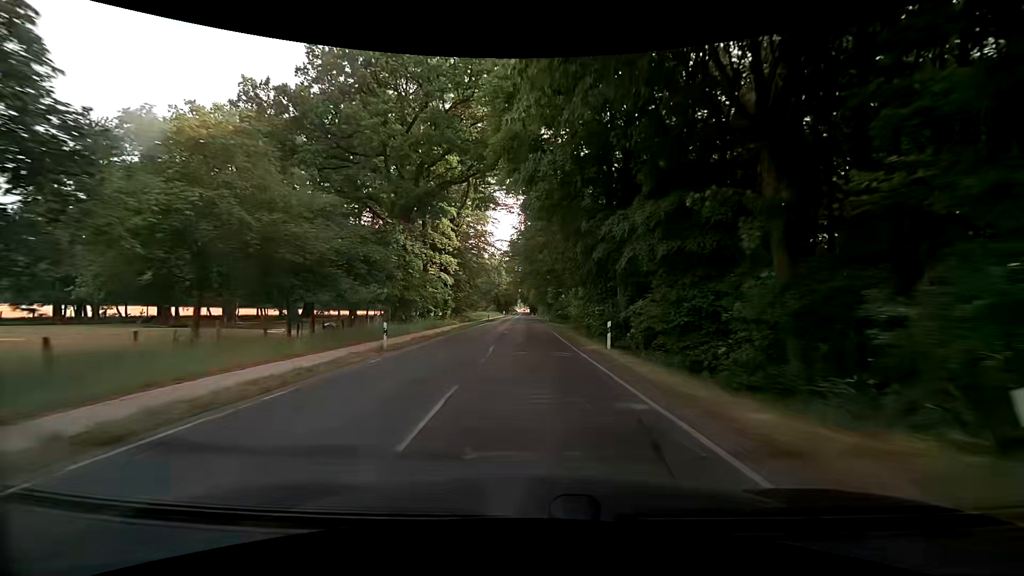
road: secondary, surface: asphalt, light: Day
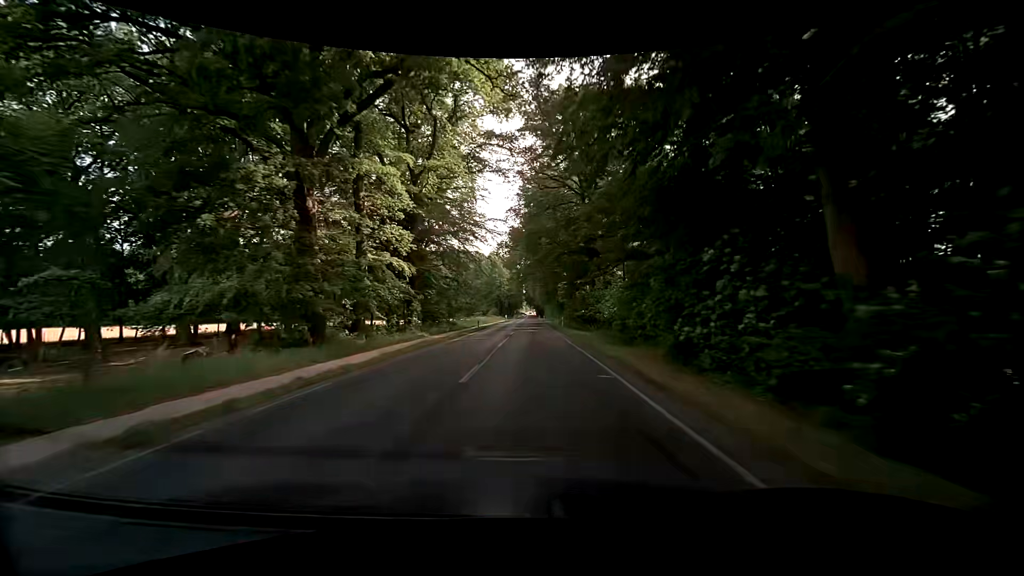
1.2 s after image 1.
(-0.2, +20.4) m; -1°
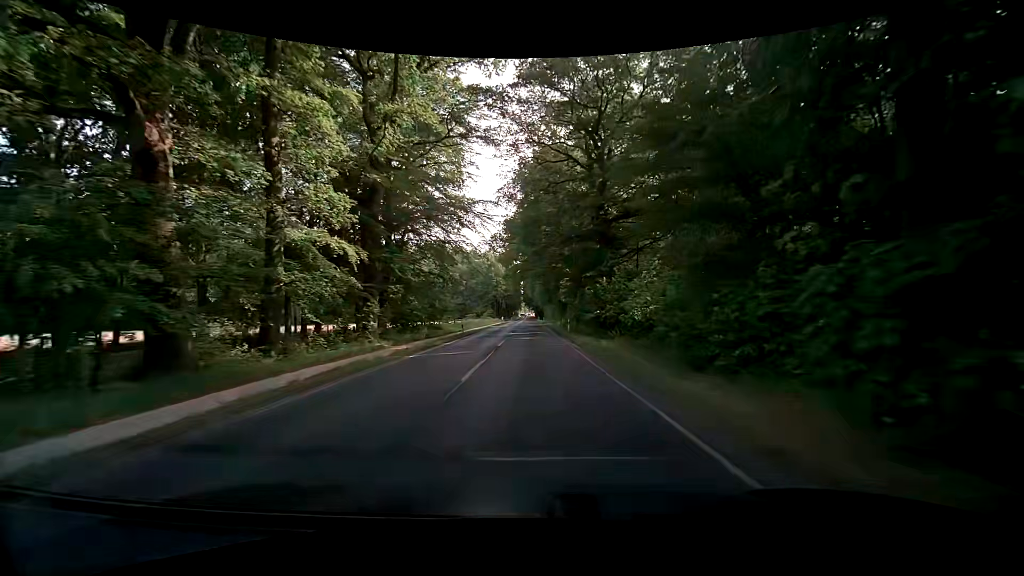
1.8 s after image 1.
(0.0, +10.2) m; 0°
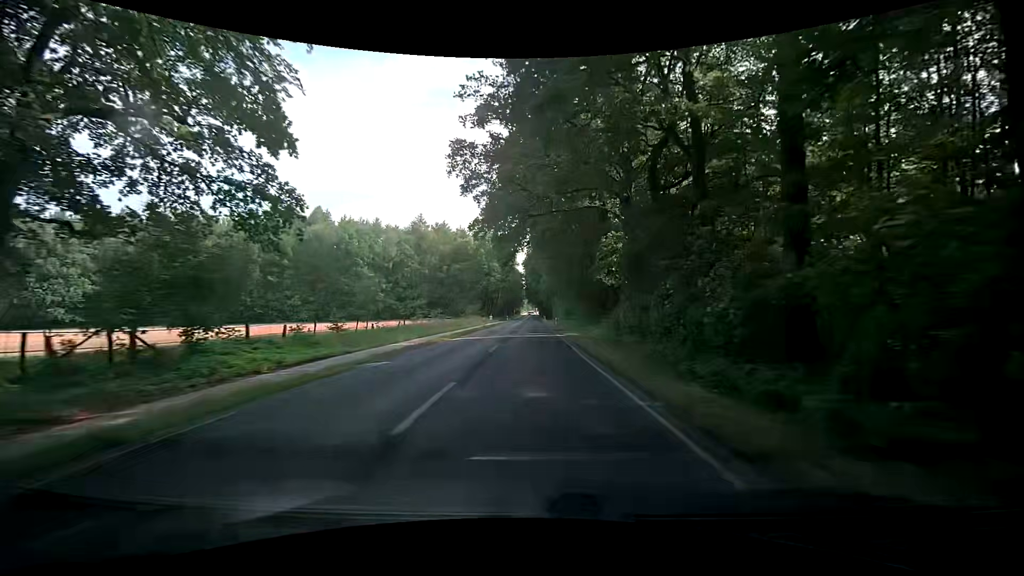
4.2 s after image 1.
(+0.2, +40.9) m; -1°
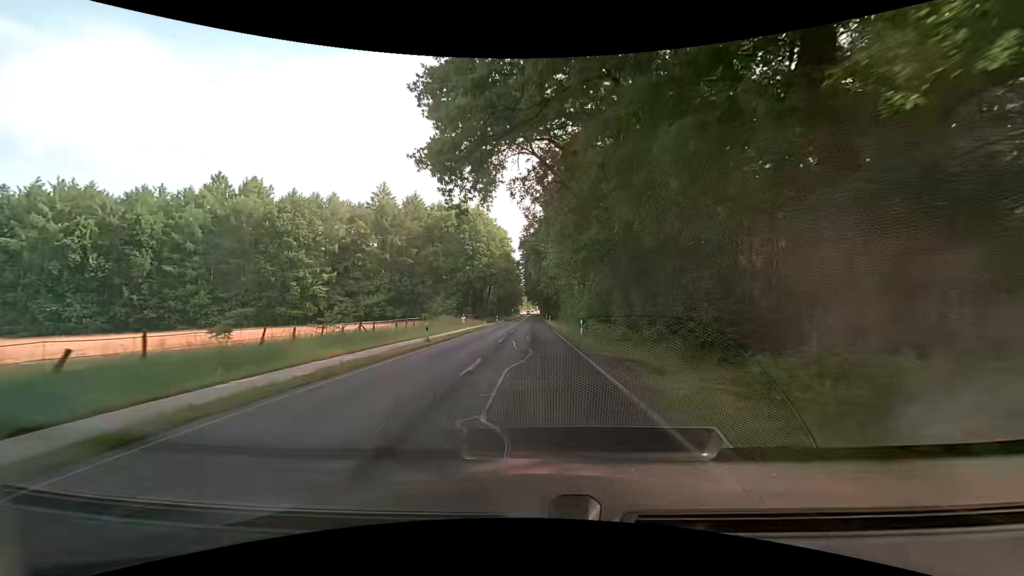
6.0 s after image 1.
(+0.1, +31.0) m; 0°
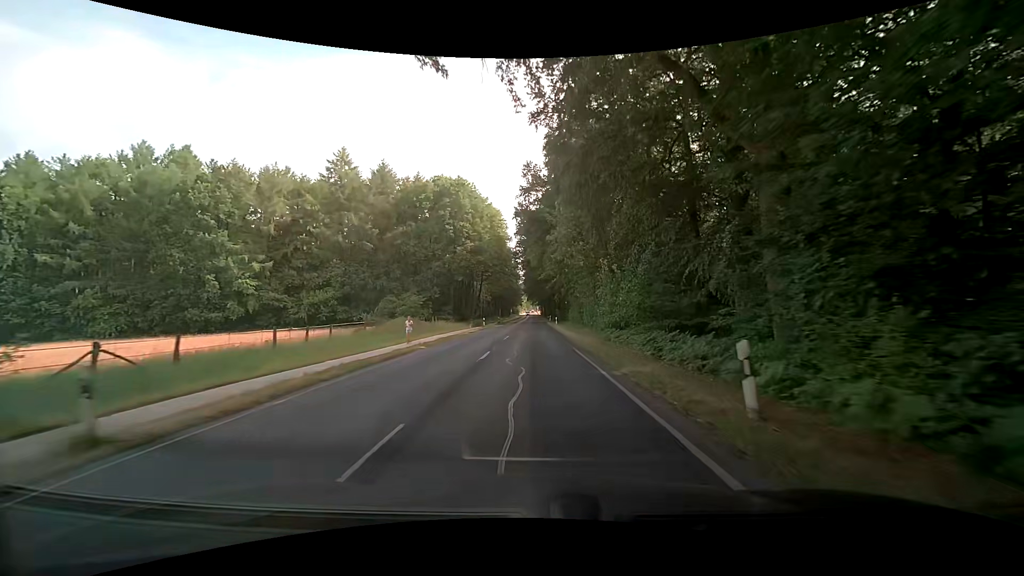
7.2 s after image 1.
(+0.1, +20.8) m; +1°
